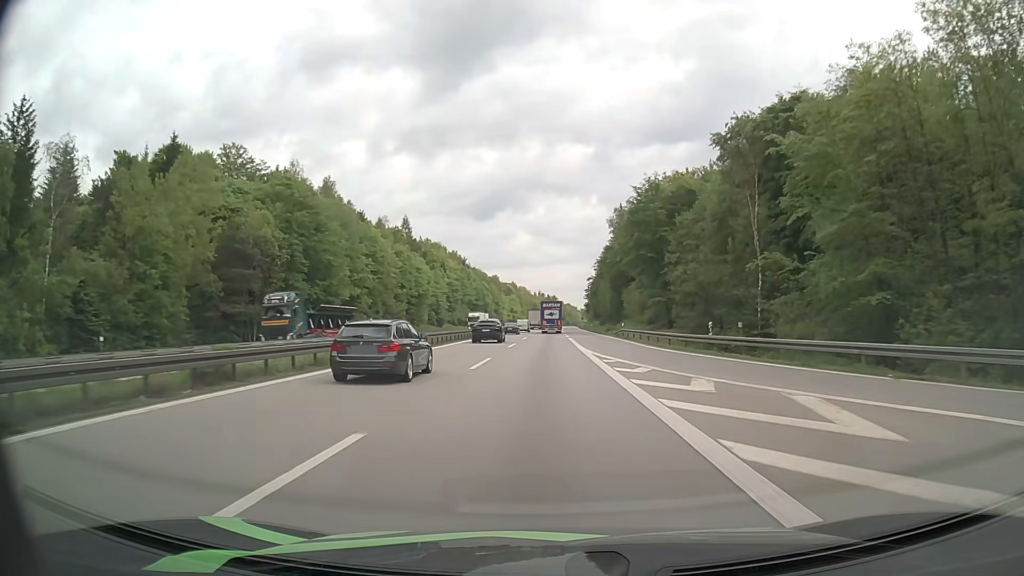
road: motorway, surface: asphalt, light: Day
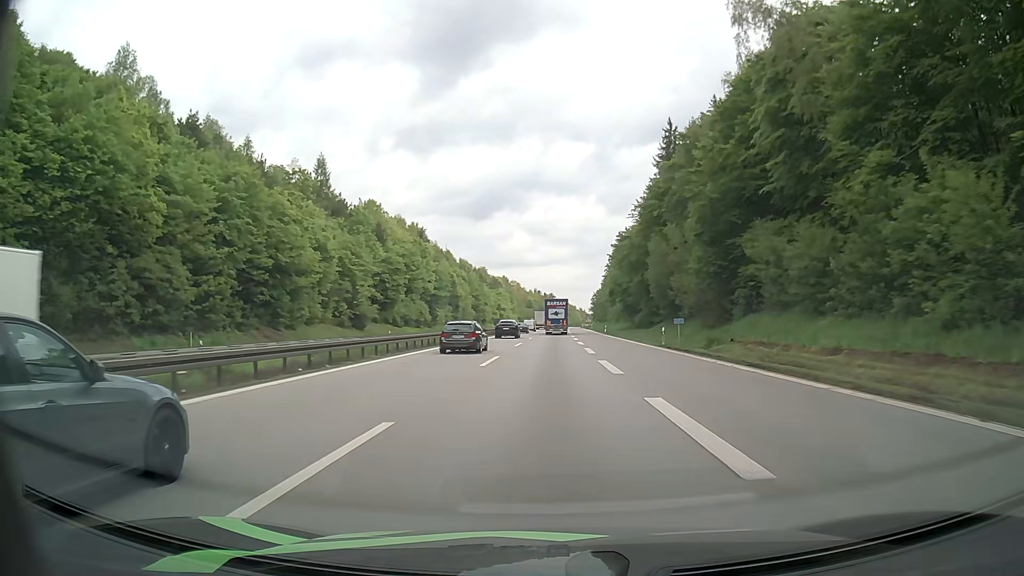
(+0.2, +71.5) m; 0°
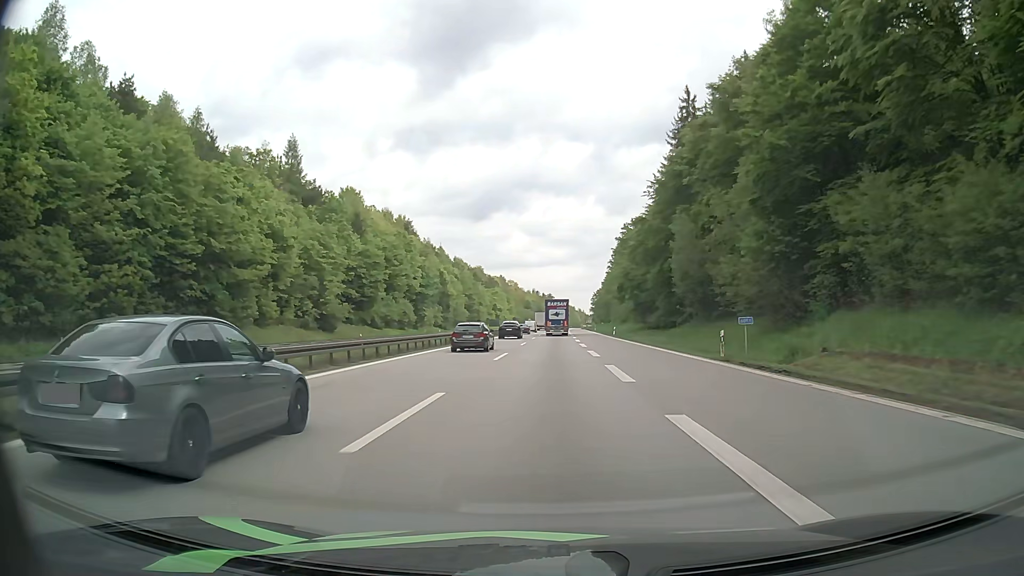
(0.0, +14.0) m; 0°
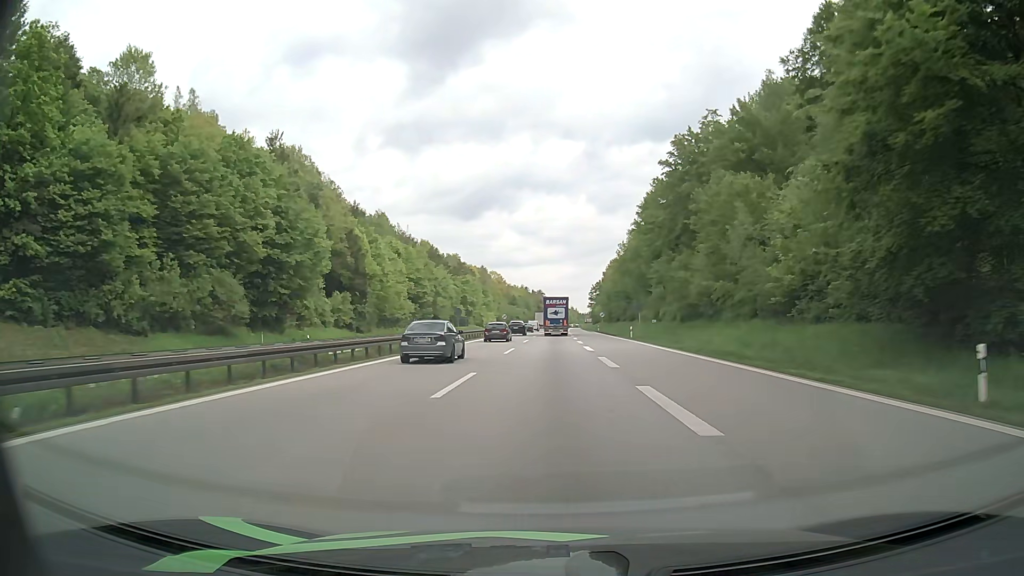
(+0.6, +67.6) m; +1°
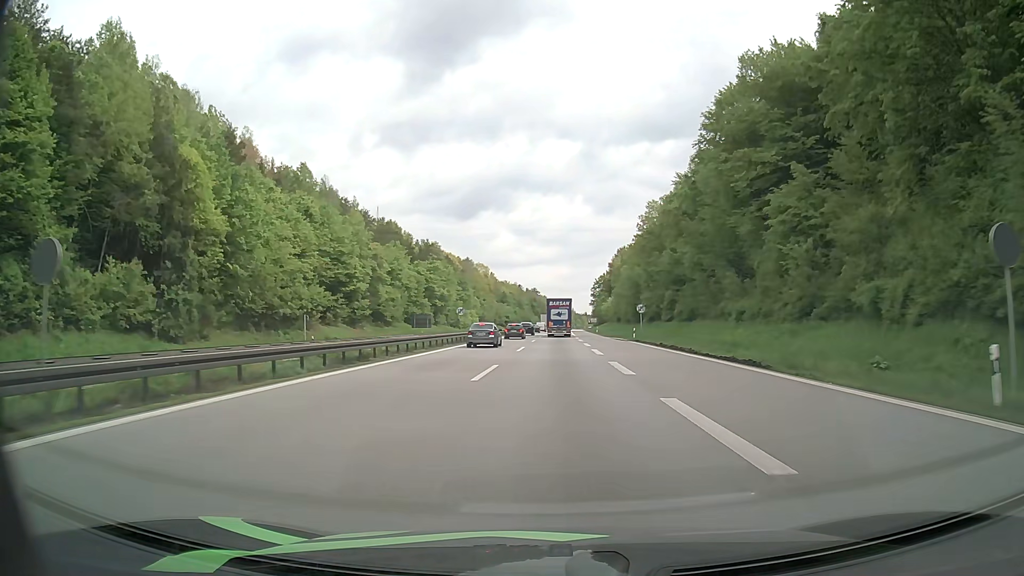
(+0.2, +50.1) m; 0°
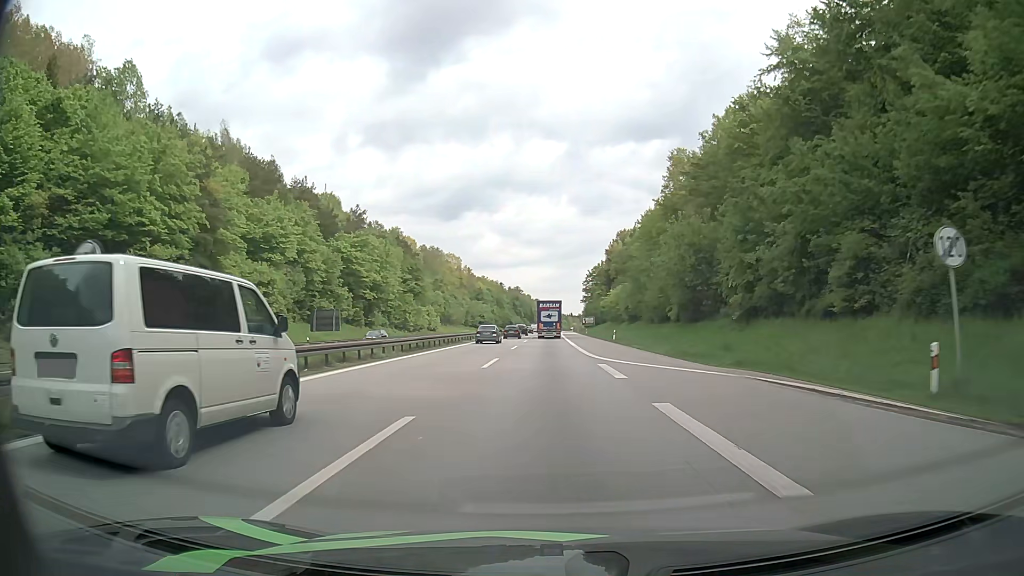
(+0.5, +48.8) m; +1°
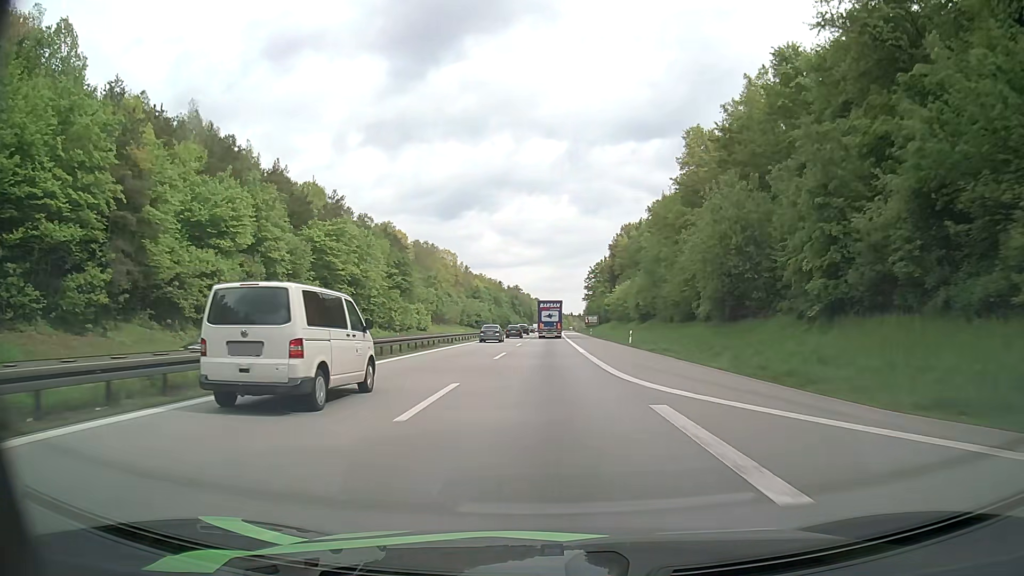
(0.0, +12.3) m; 0°
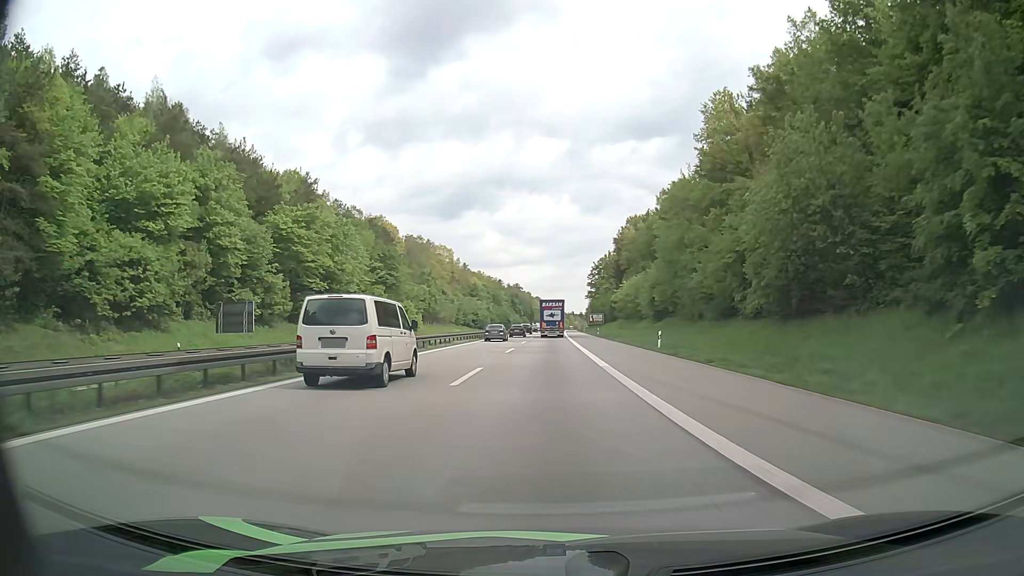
(0.0, +12.3) m; 0°
(0, +10) (0, +20) (0, +30) (0, +40) (0, +50) (0, +60) (0, +70) (0, +80) (0, +90) (+1, +100) m
